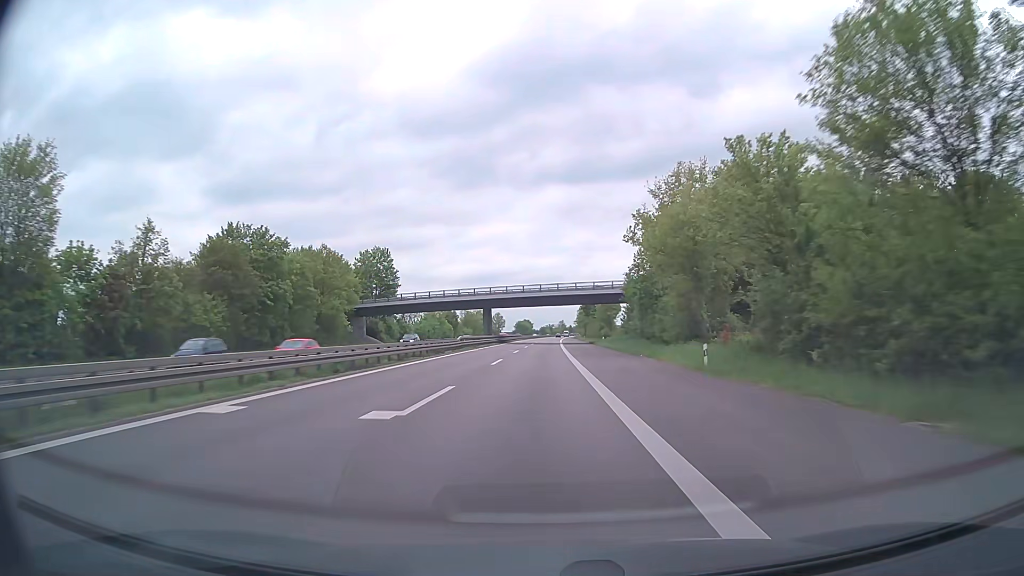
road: trunk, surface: asphalt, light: Day
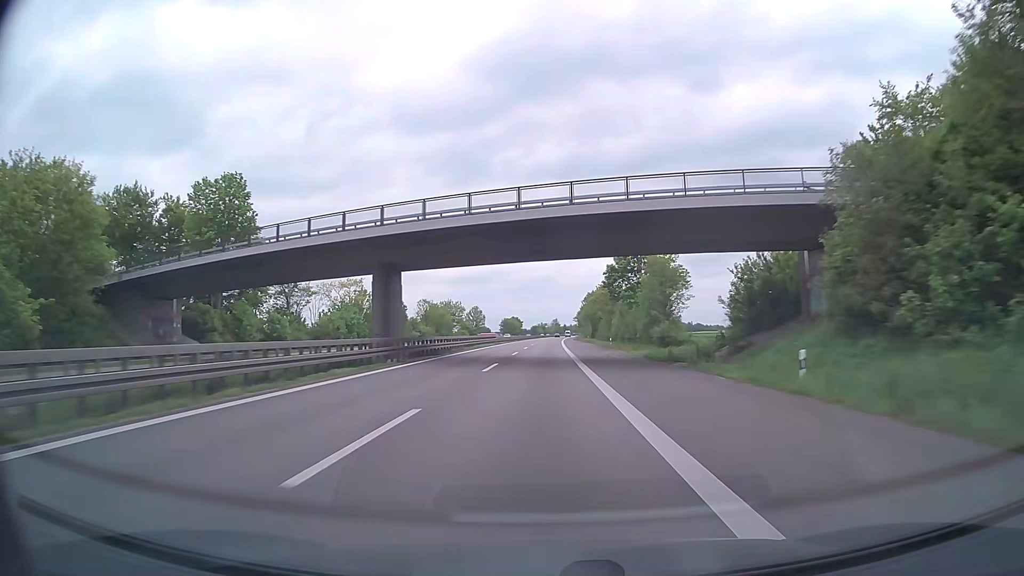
(+0.3, +59.4) m; +1°
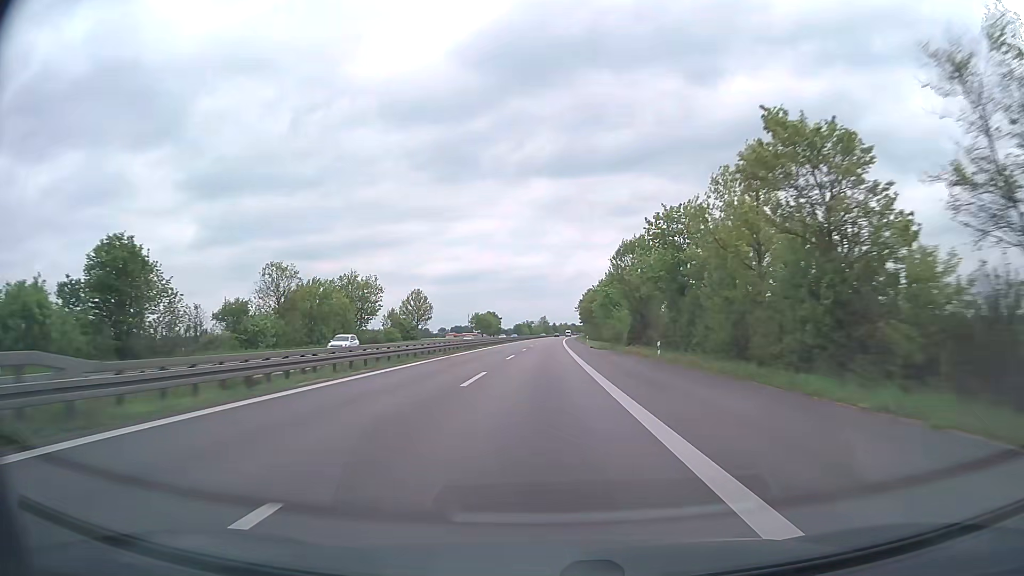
(+0.9, +79.1) m; +1°
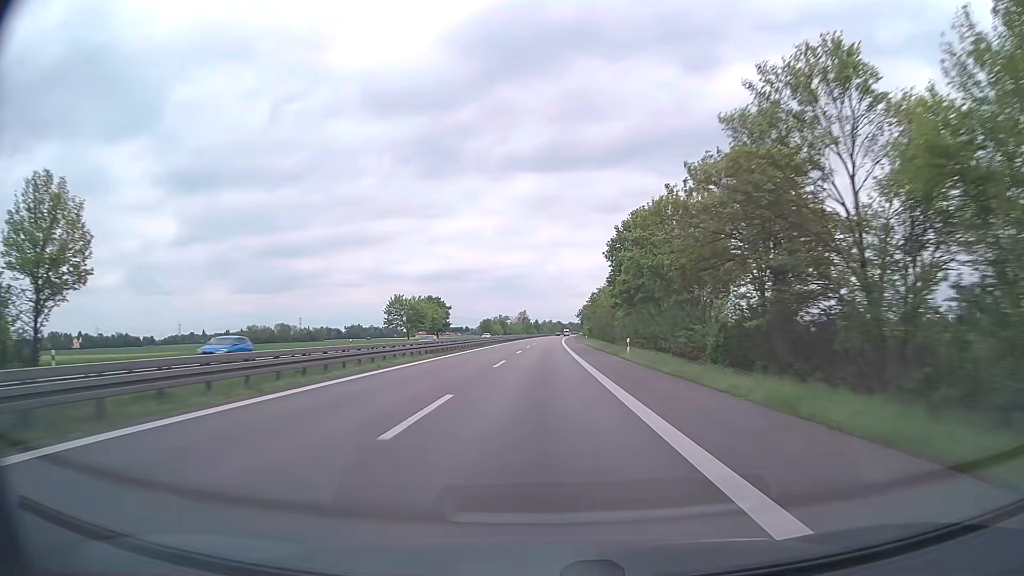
(+1.4, +99.1) m; +2°
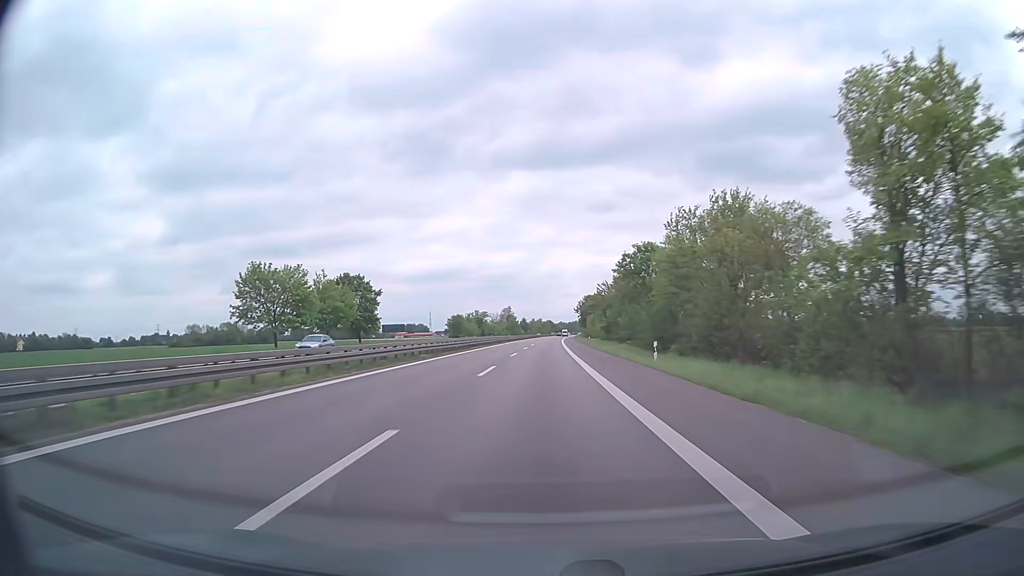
(+0.3, +59.5) m; +1°
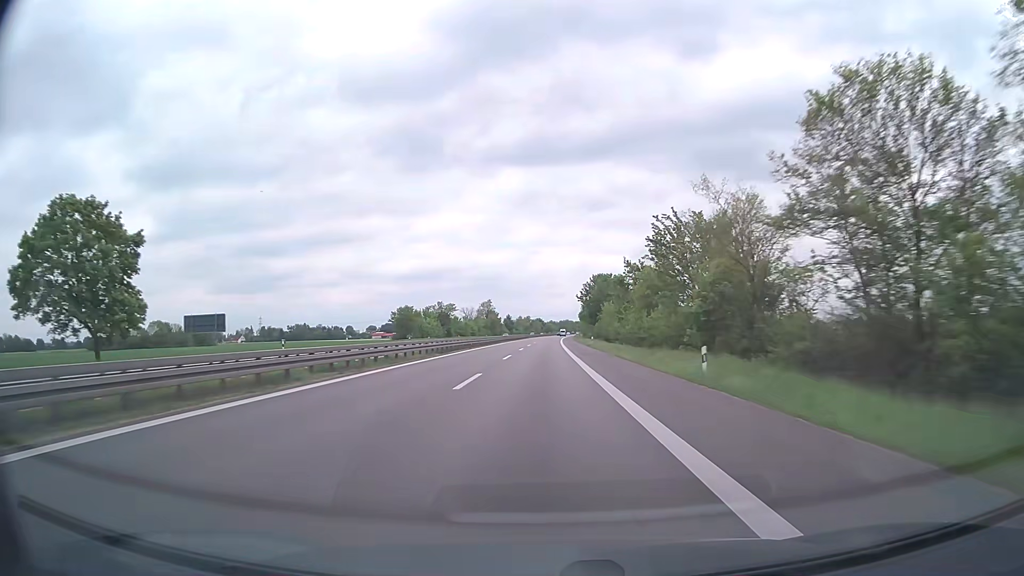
(+0.6, +59.5) m; +1°
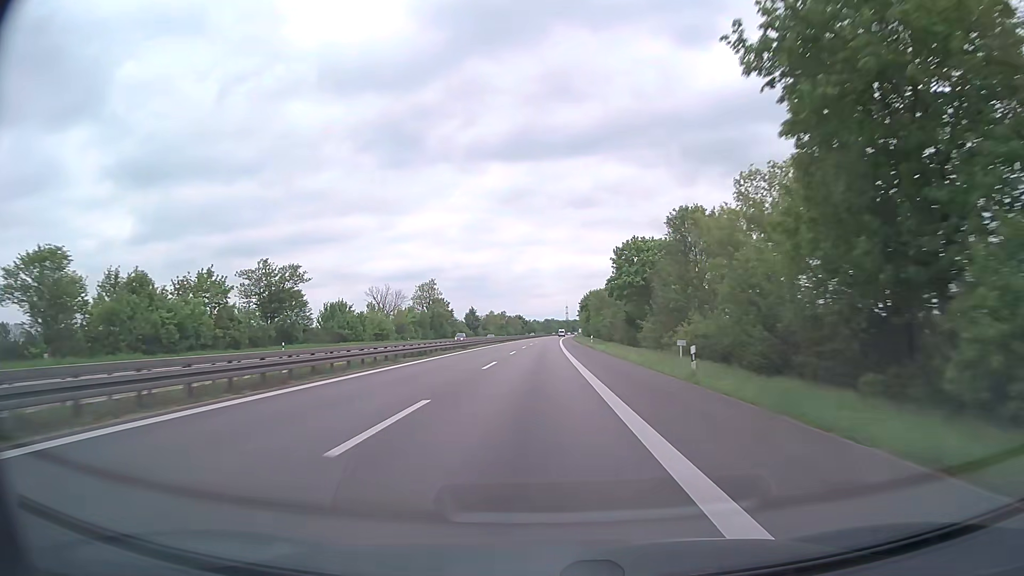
(+1.2, +99.1) m; +1°
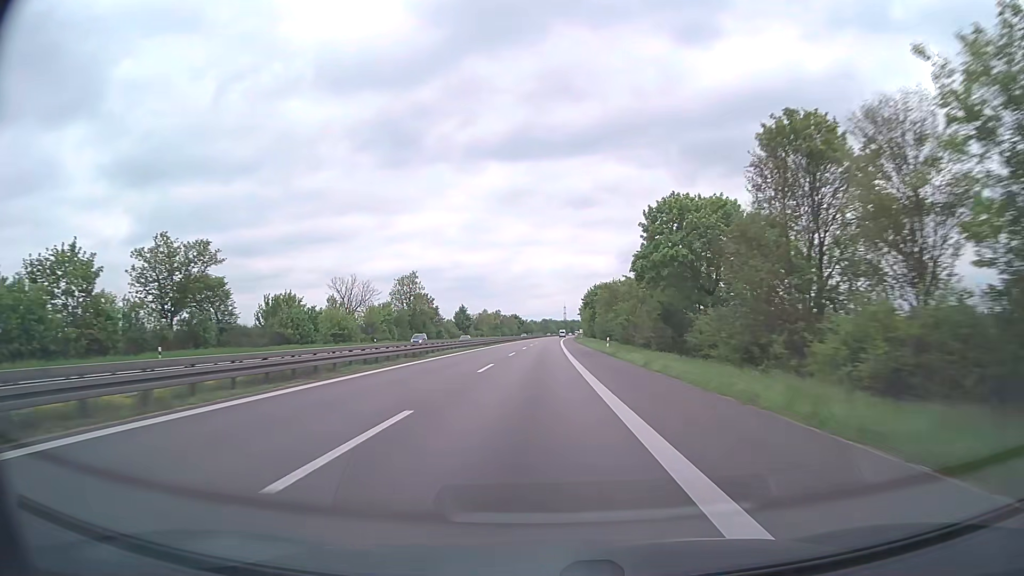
(0.0, +19.8) m; 0°
(0, +10) (0, +20) (0, +30) (0, +40) (0, +50) (0, +60) (+1, +70) (+1, +80) (+1, +90) (+1, +100) m
